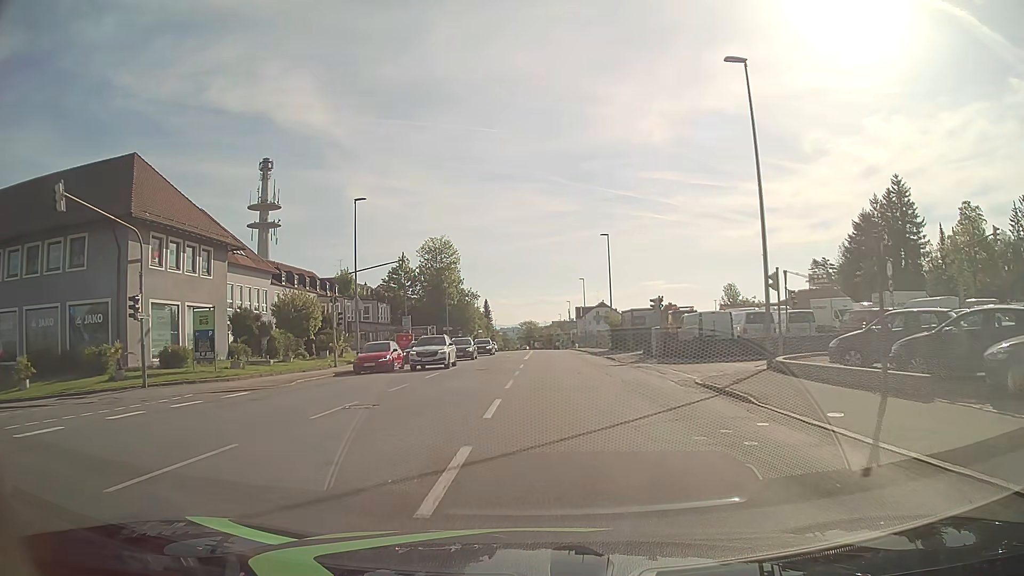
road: tertiary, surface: asphalt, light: Day
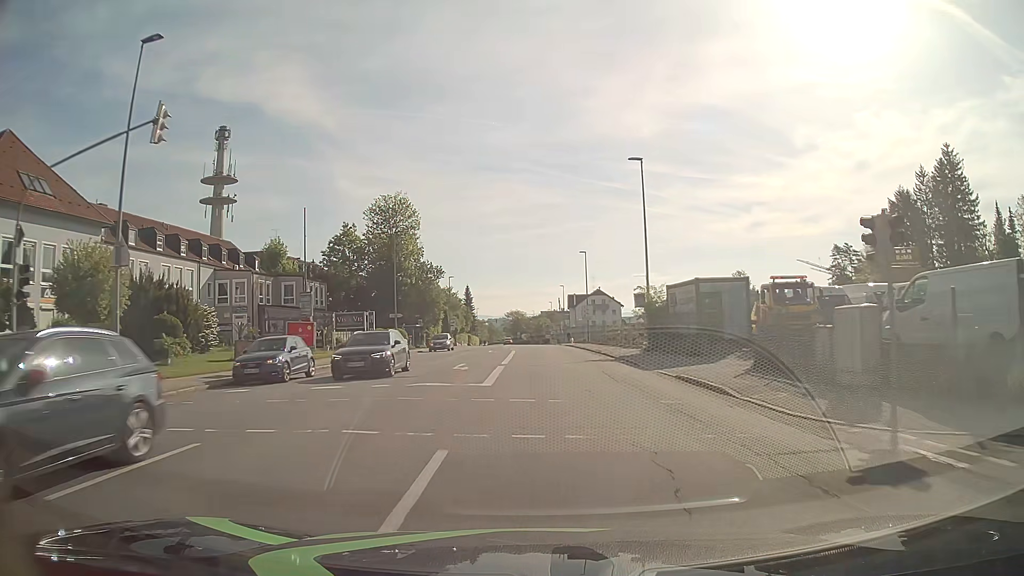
(+0.4, +25.4) m; +1°
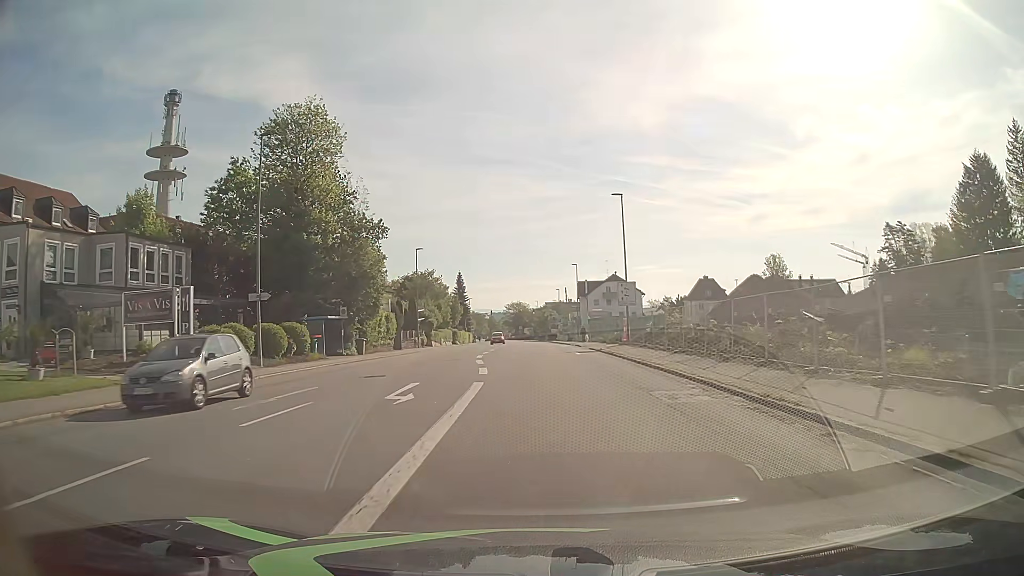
(0.0, +30.3) m; 0°
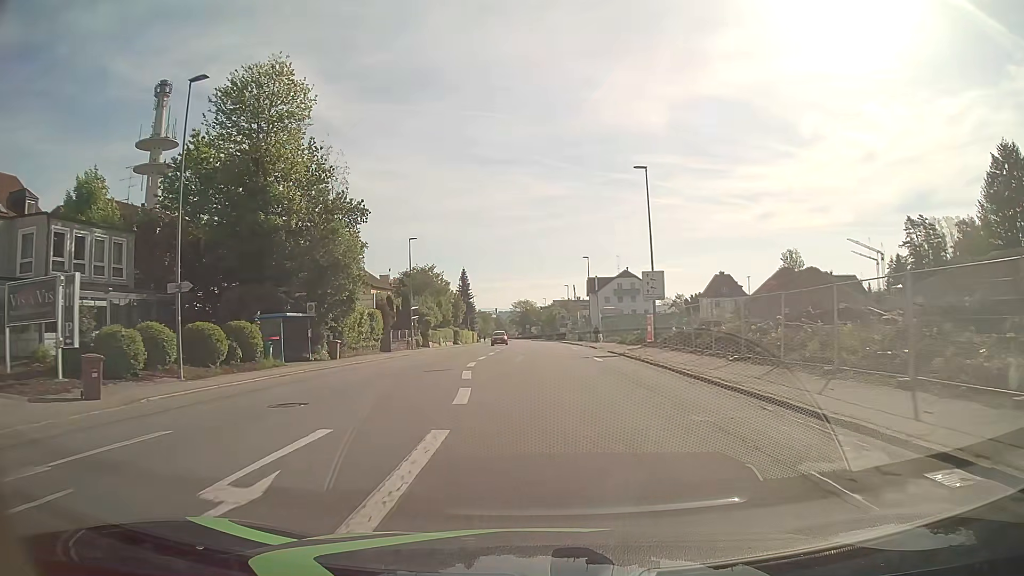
(0.0, +7.7) m; -1°
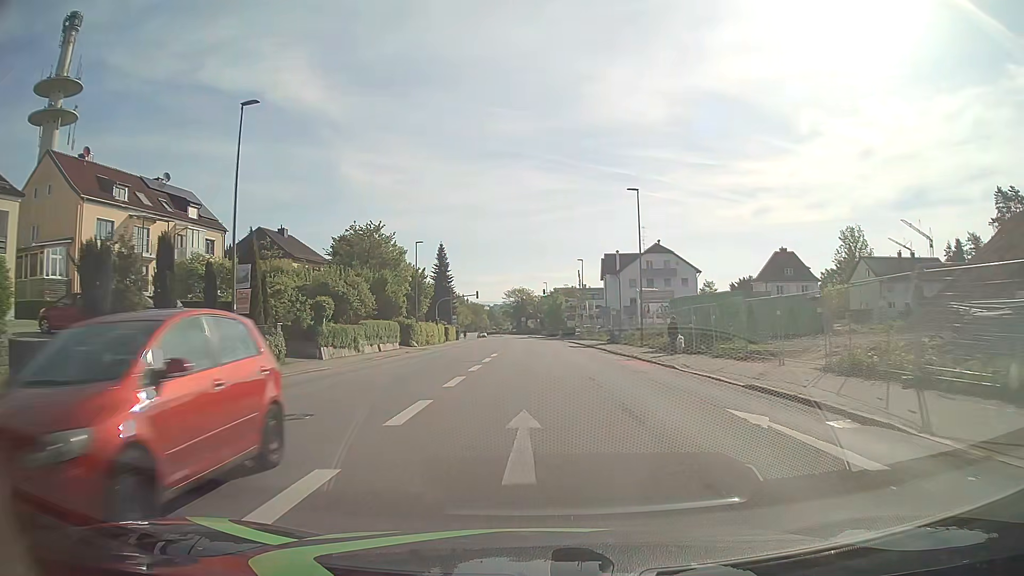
(-0.5, +38.6) m; +1°
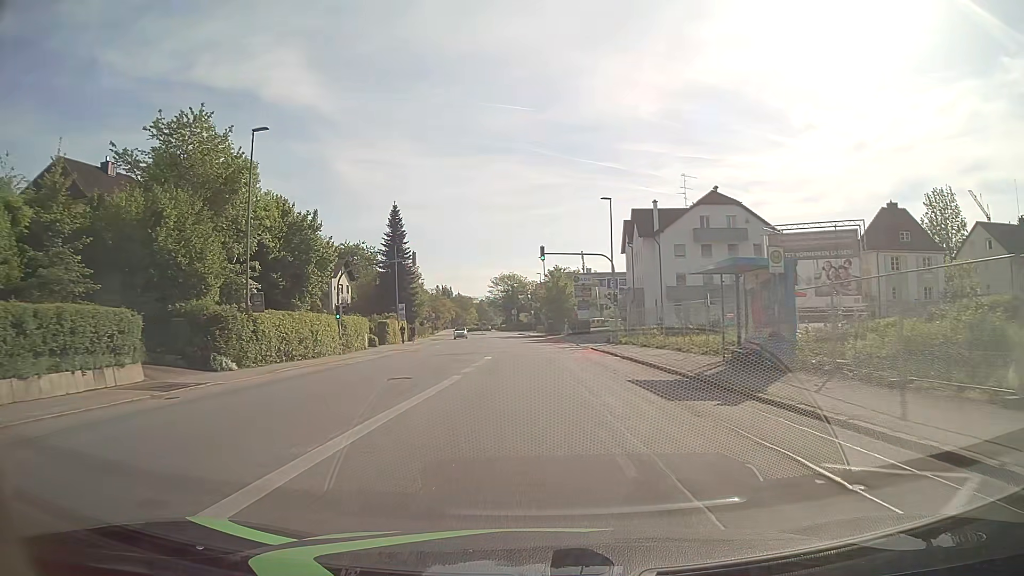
(+0.1, +38.7) m; 0°
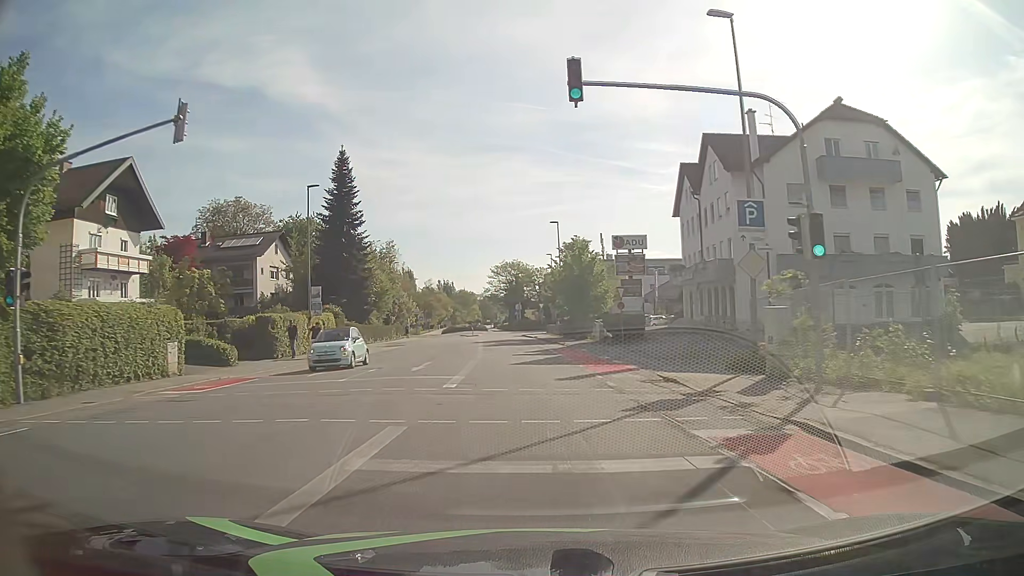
(-0.1, +29.5) m; -1°
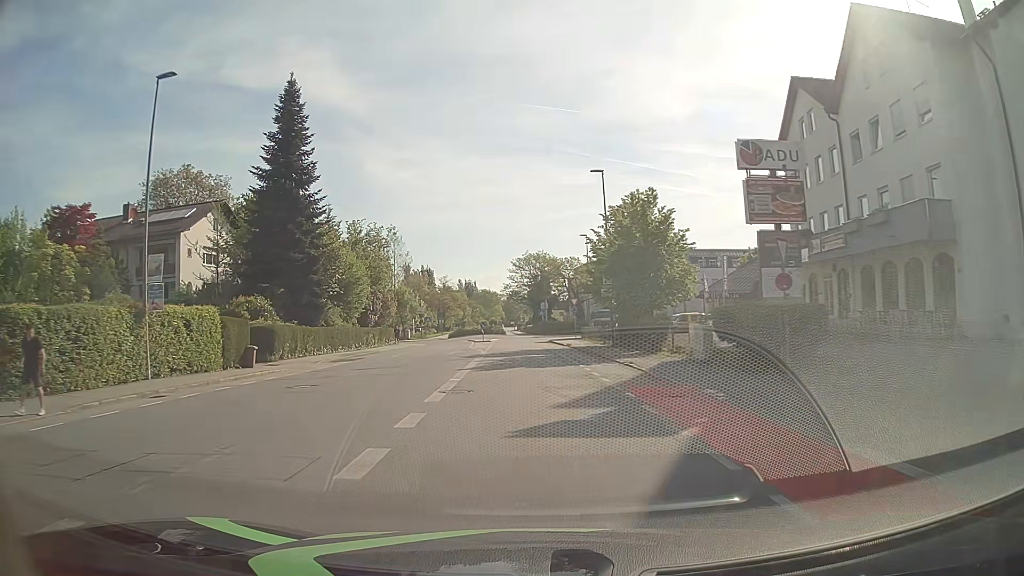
(-0.3, +20.7) m; -2°
(0, +10) (0, +20) (-1, +30) (-1, +40) (-1, +50) (-1, +60) (0, +70) (+6, +78) (+16, +81) (+25, +82) m
